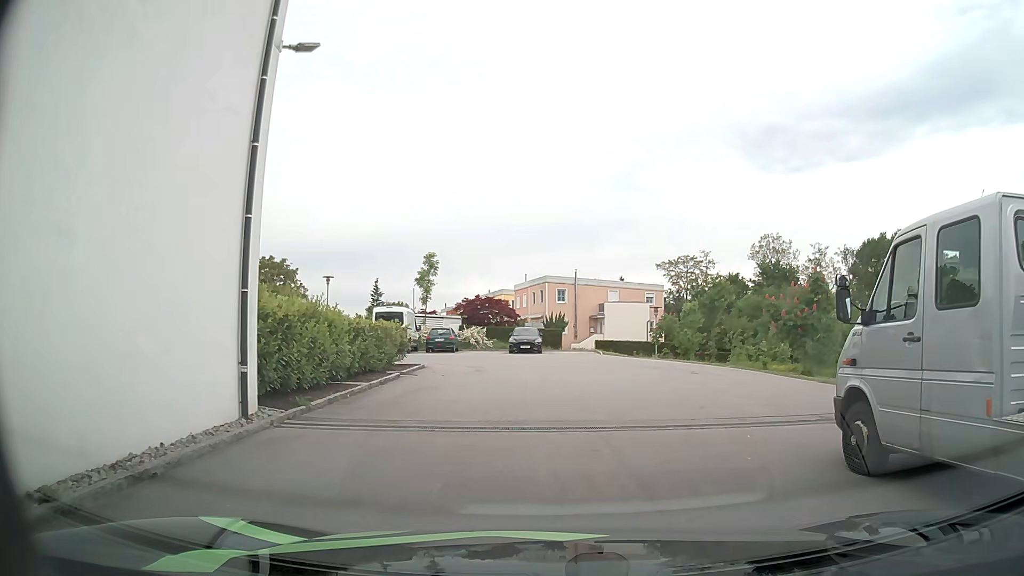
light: Day
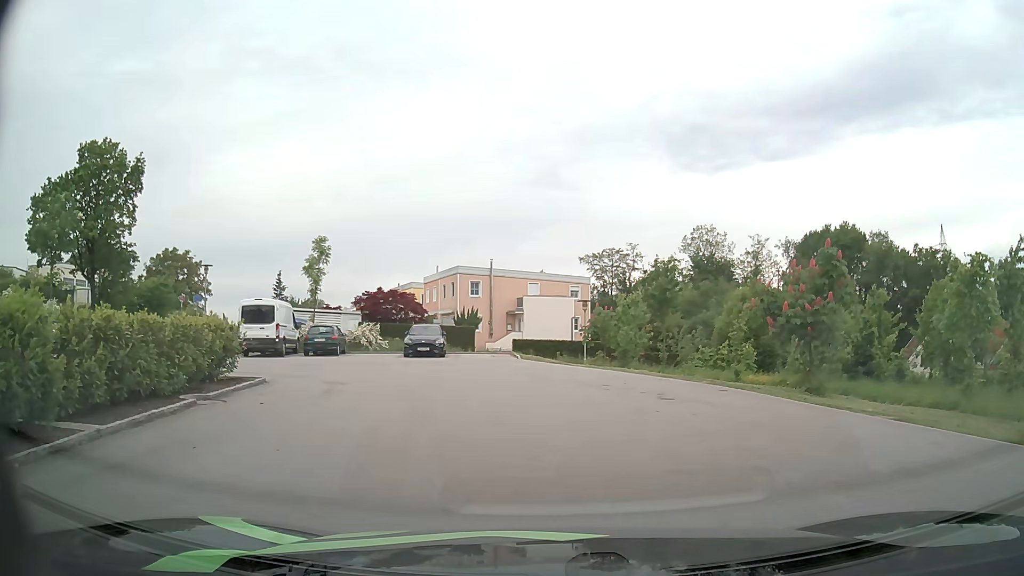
(+0.4, +7.5) m; +7°
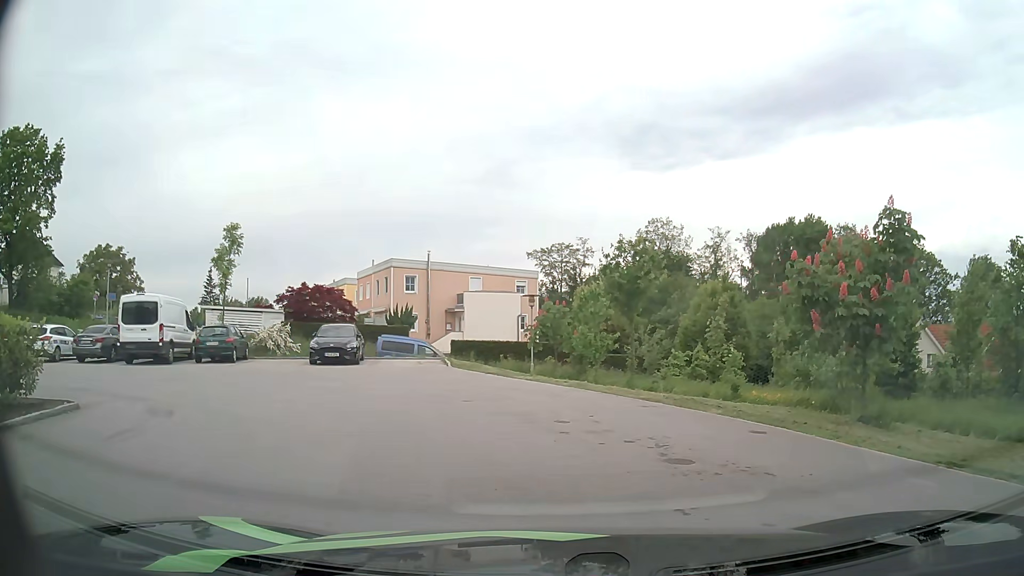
(+0.4, +5.7) m; +6°
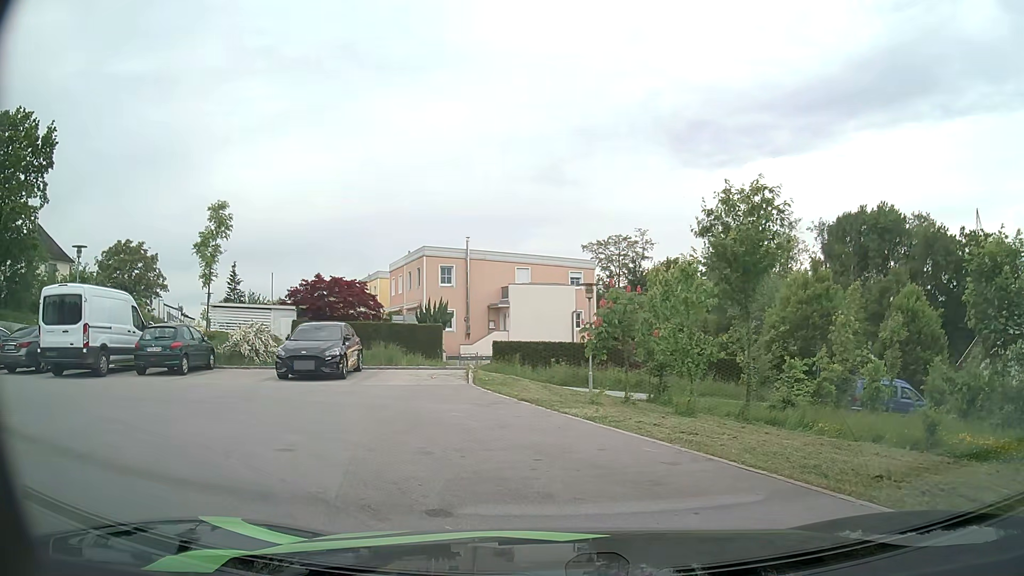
(-0.2, +7.3) m; -5°
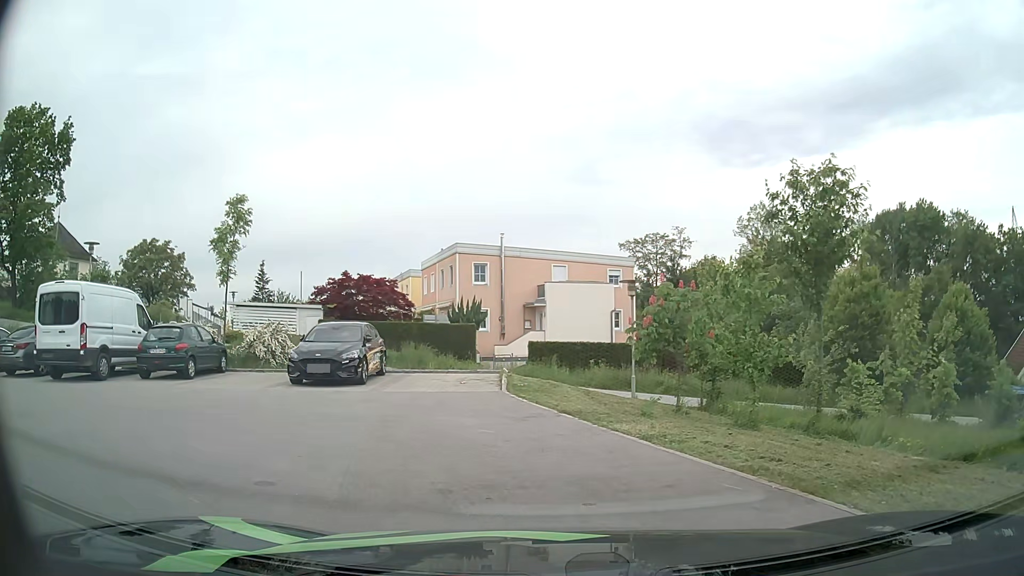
(0.0, +1.7) m; -4°
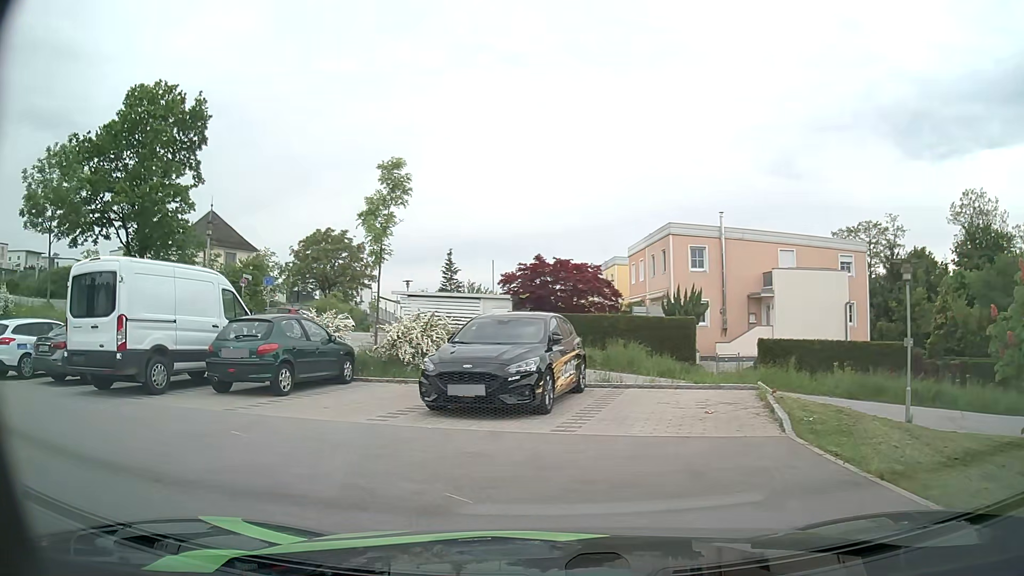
(-0.7, +6.0) m; -17°
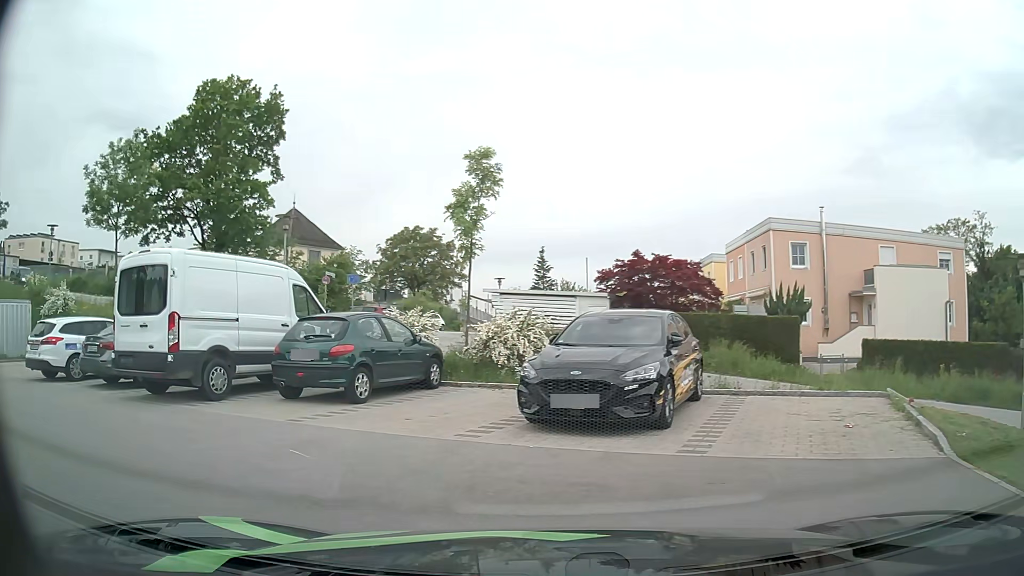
(-0.1, +1.4) m; -8°
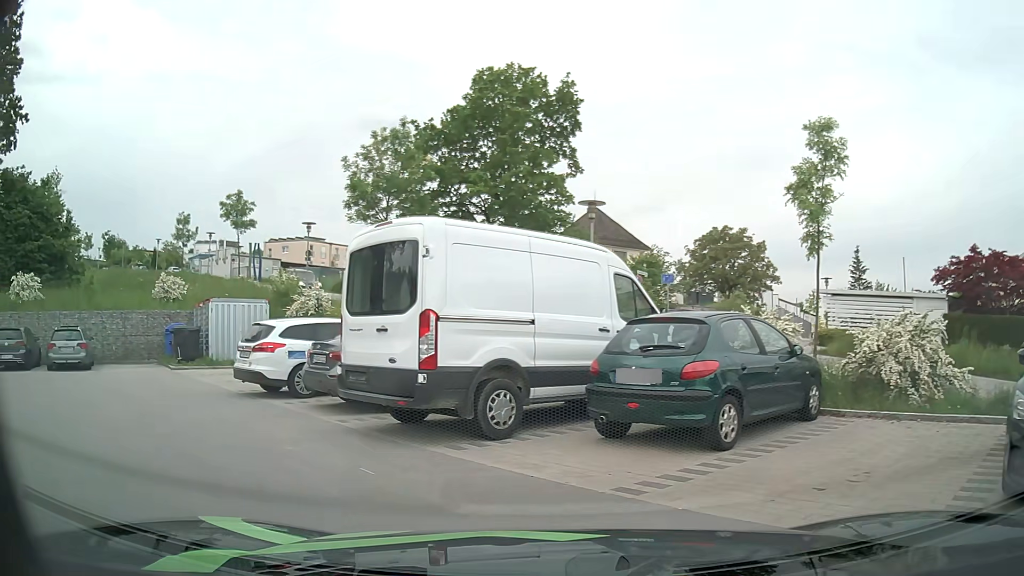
(-0.7, +3.7) m; -23°
